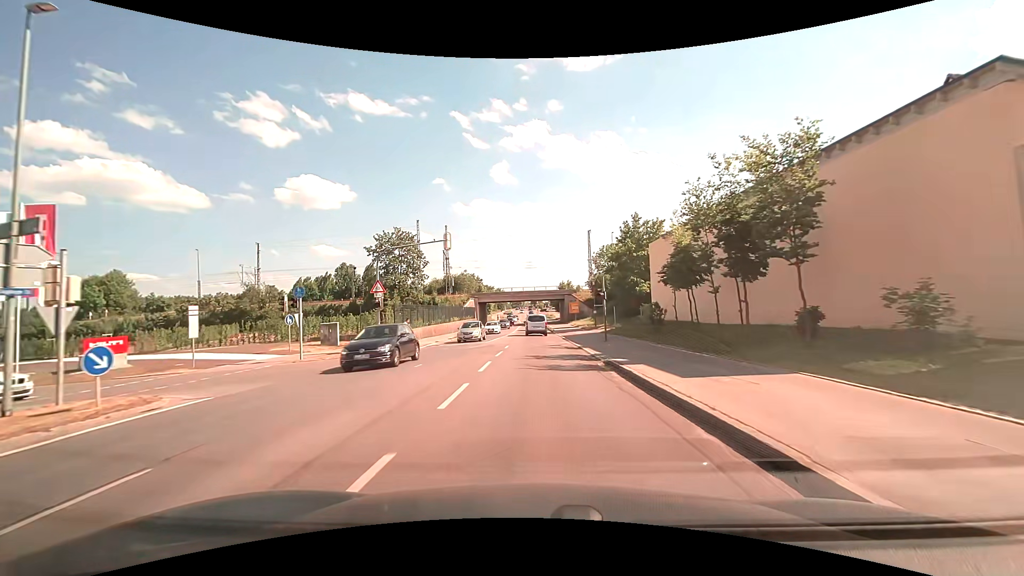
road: secondary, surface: asphalt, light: Day
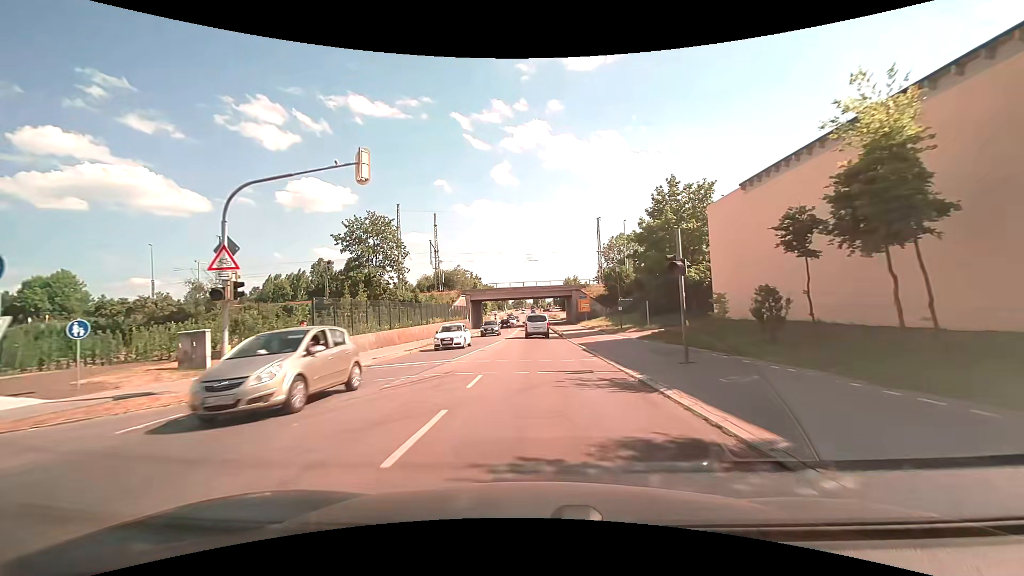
(0.0, +14.0) m; -1°
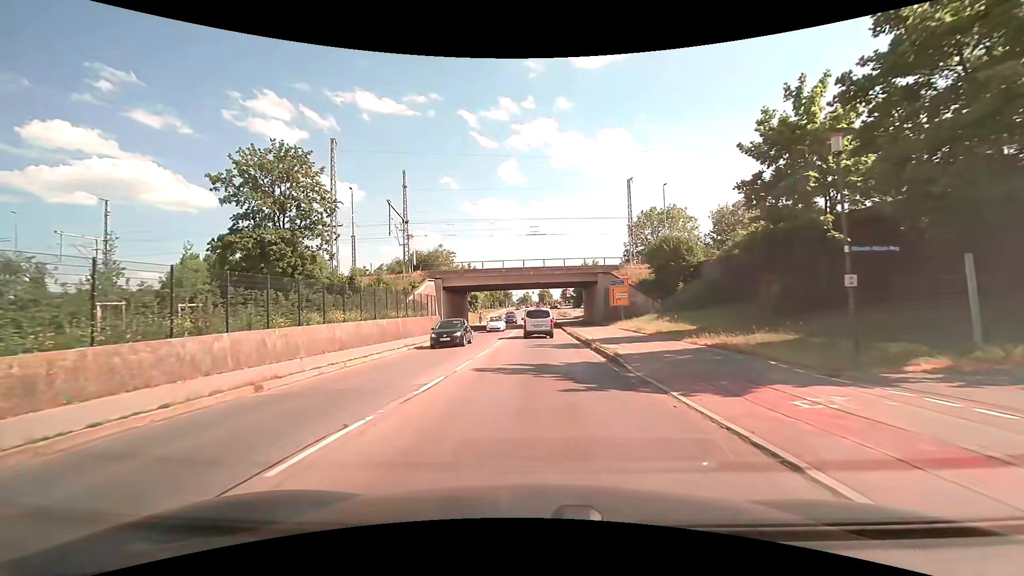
(+0.2, +27.0) m; 0°
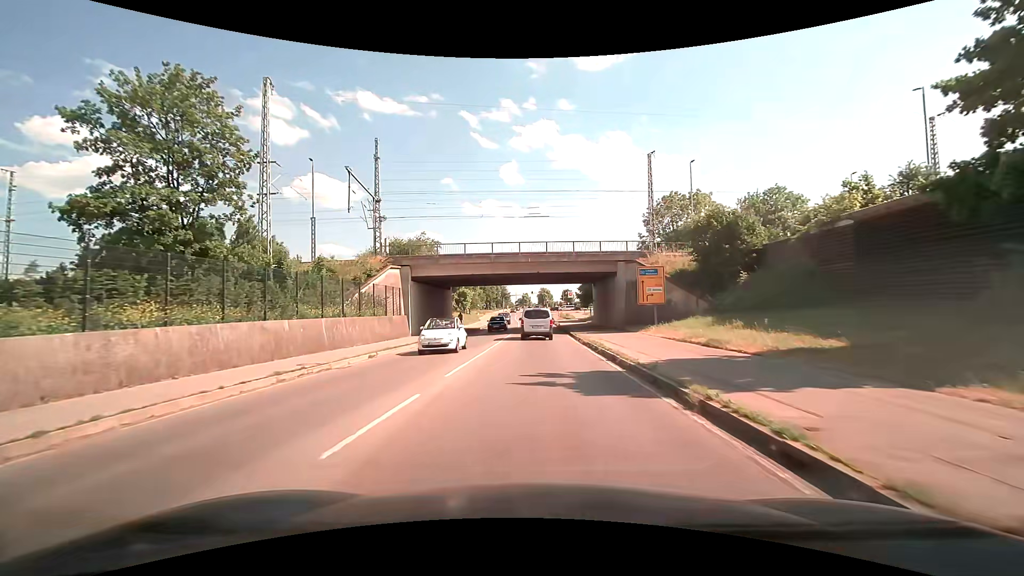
(0.0, +12.9) m; 0°
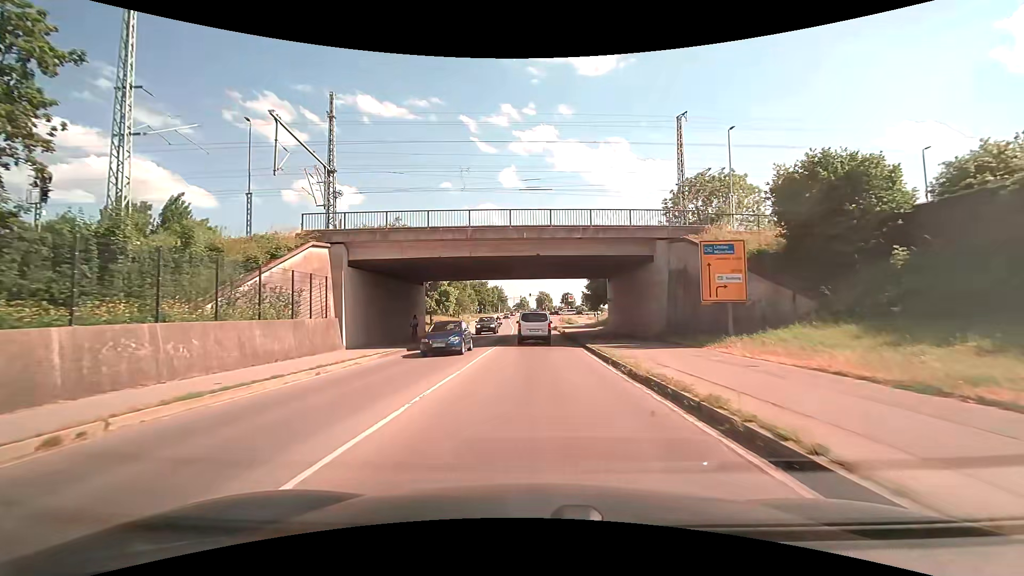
(+0.1, +13.0) m; 0°
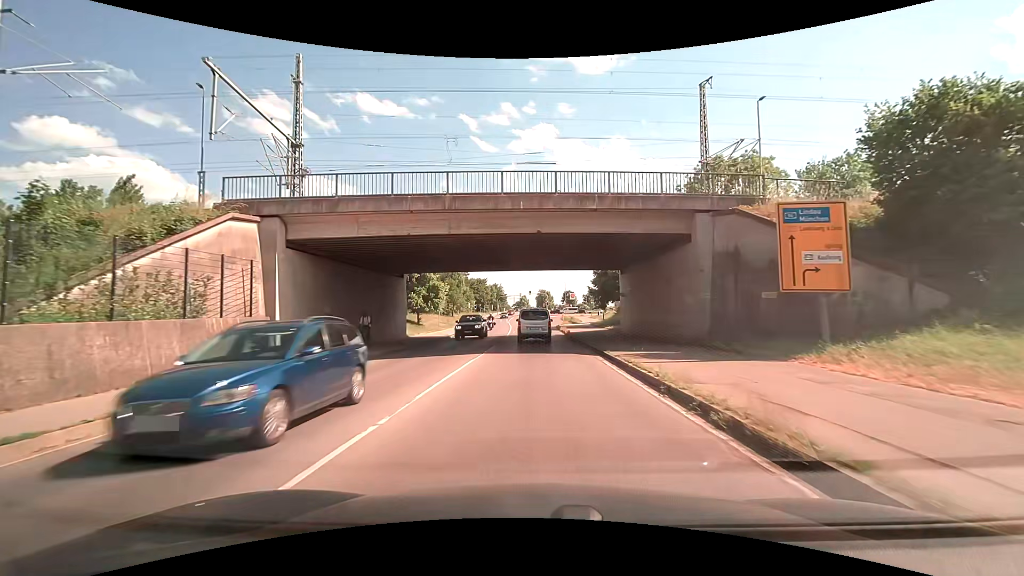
(0.0, +6.6) m; 0°
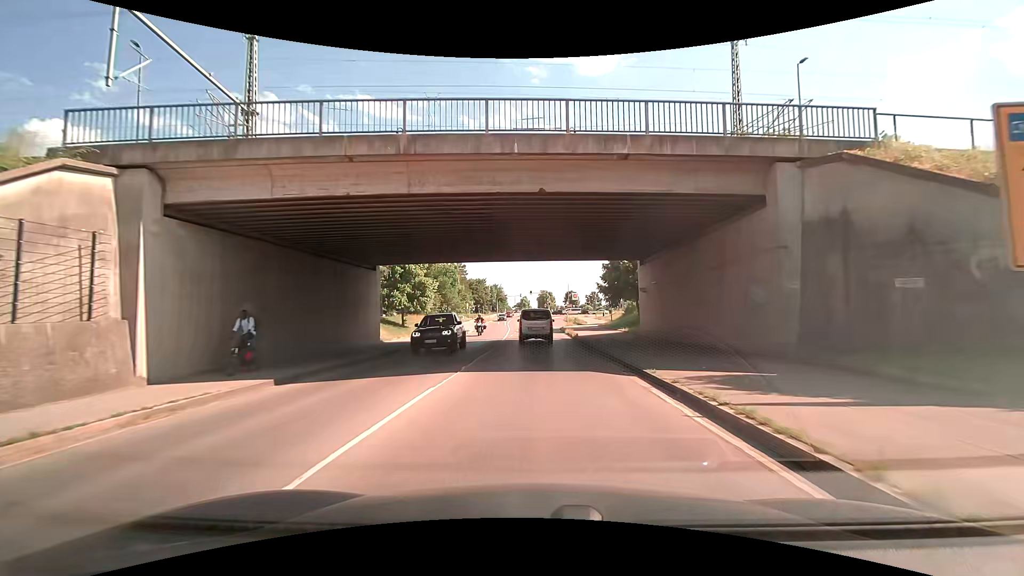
(0.0, +6.6) m; 0°
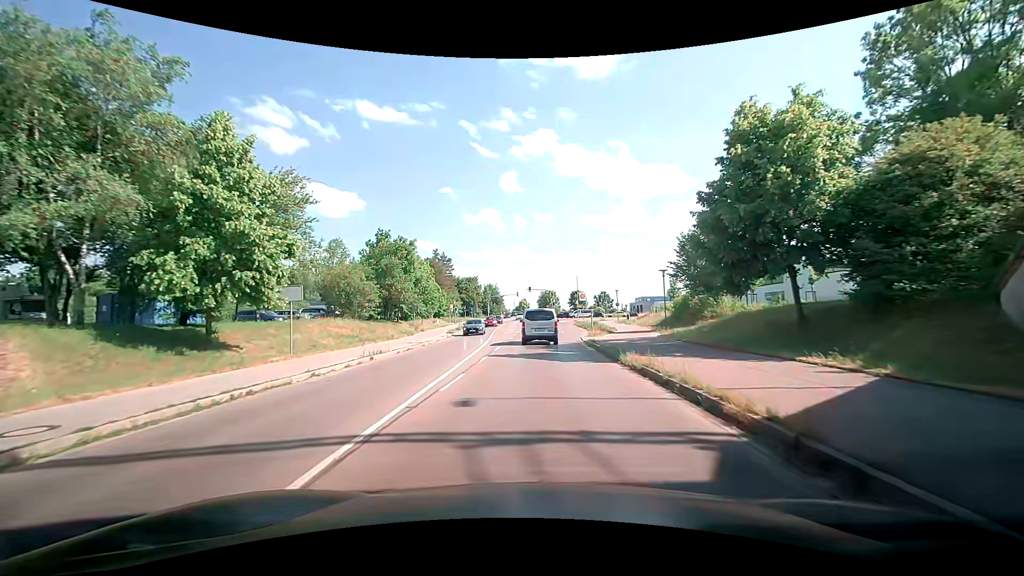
(-0.2, +27.8) m; 0°
(0, +10) (0, +20) (-1, +30) (-1, +40) (-1, +50) (-1, +60) (-1, +70) (-1, +80) (-1, +90) (-1, +100) m
